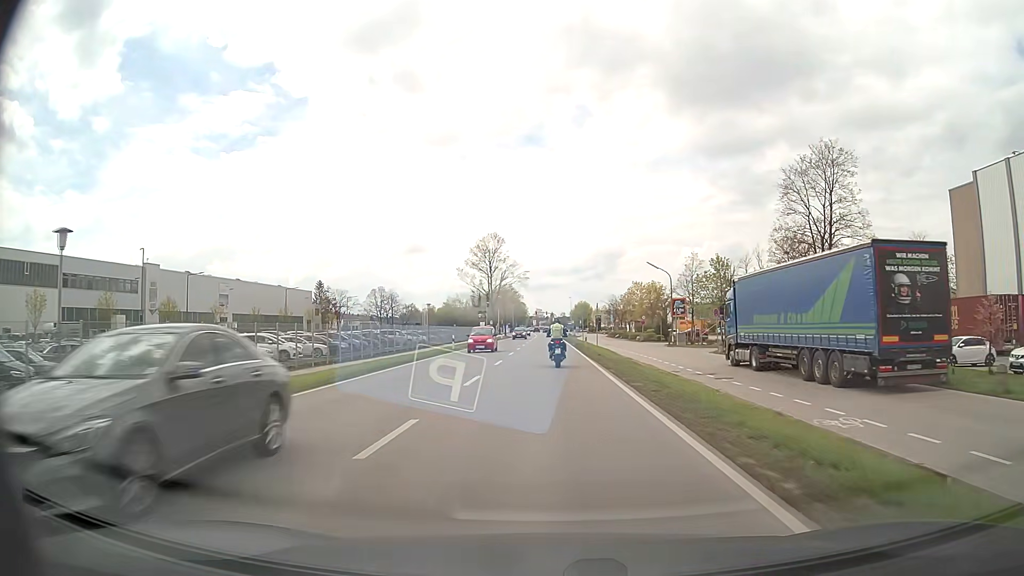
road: primary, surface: asphalt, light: Day
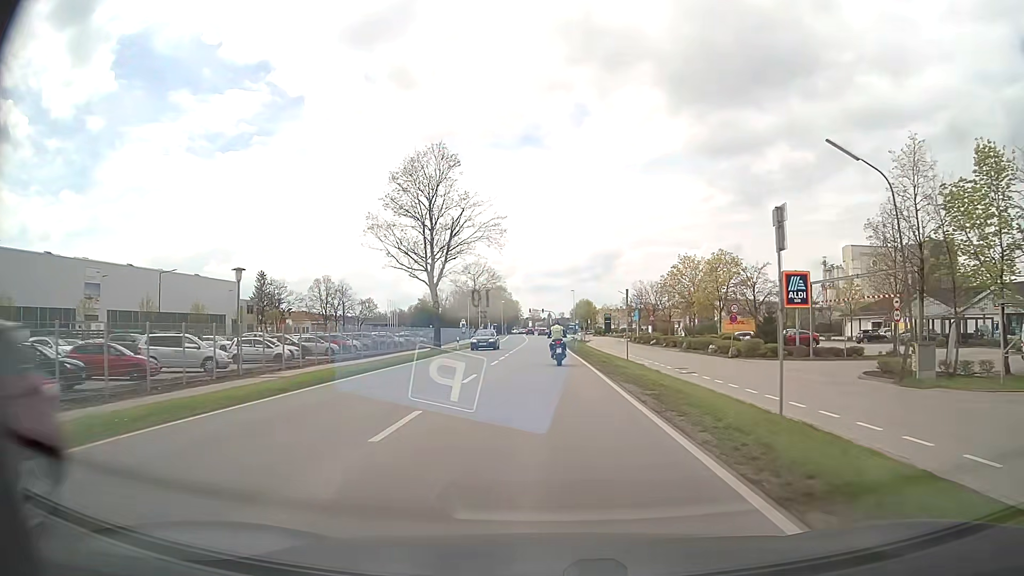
(-0.1, +44.0) m; 0°
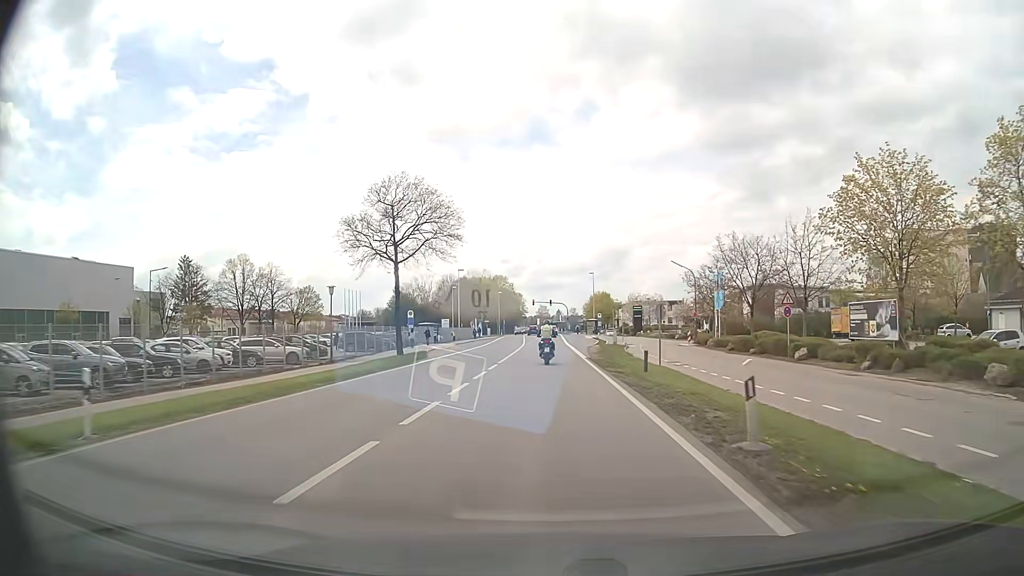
(-0.3, +43.7) m; -1°
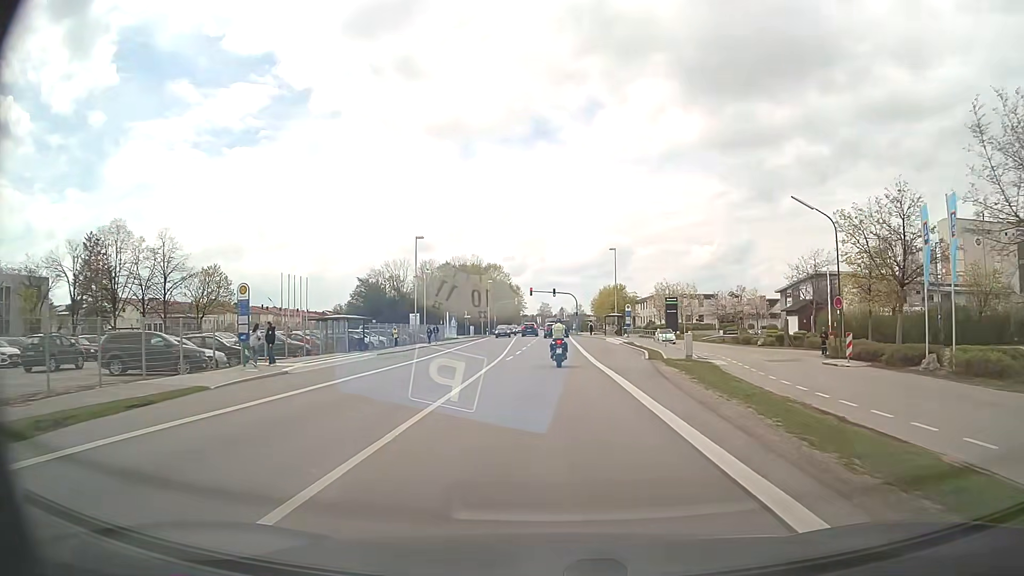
(-0.1, +33.2) m; 0°
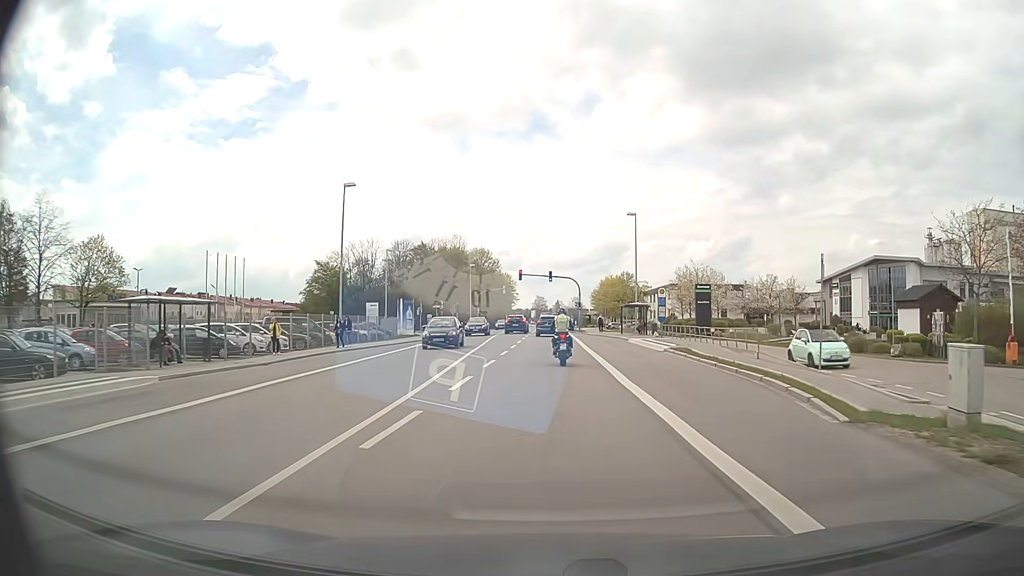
(0.0, +22.1) m; 0°
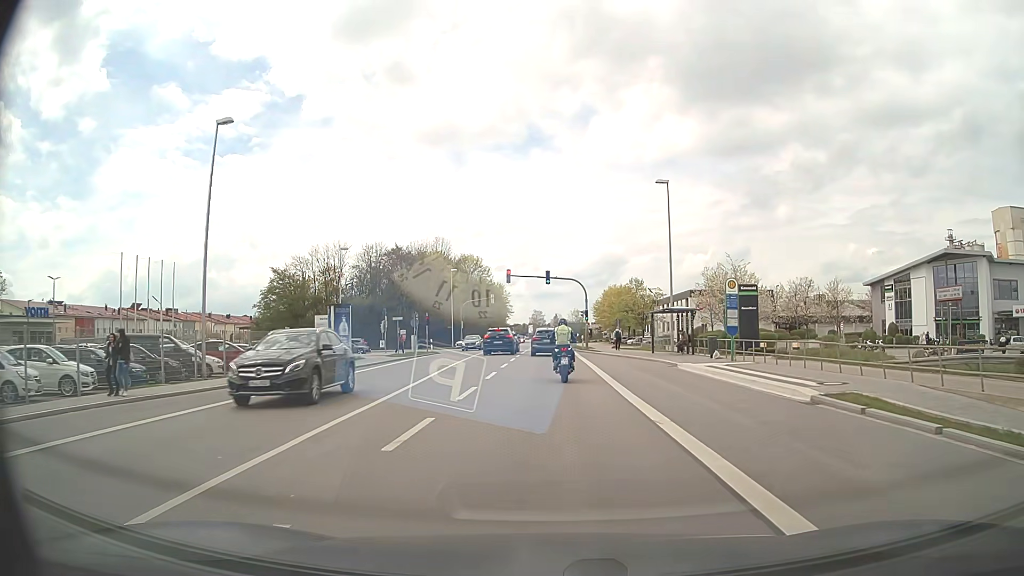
(+0.1, +17.3) m; +1°
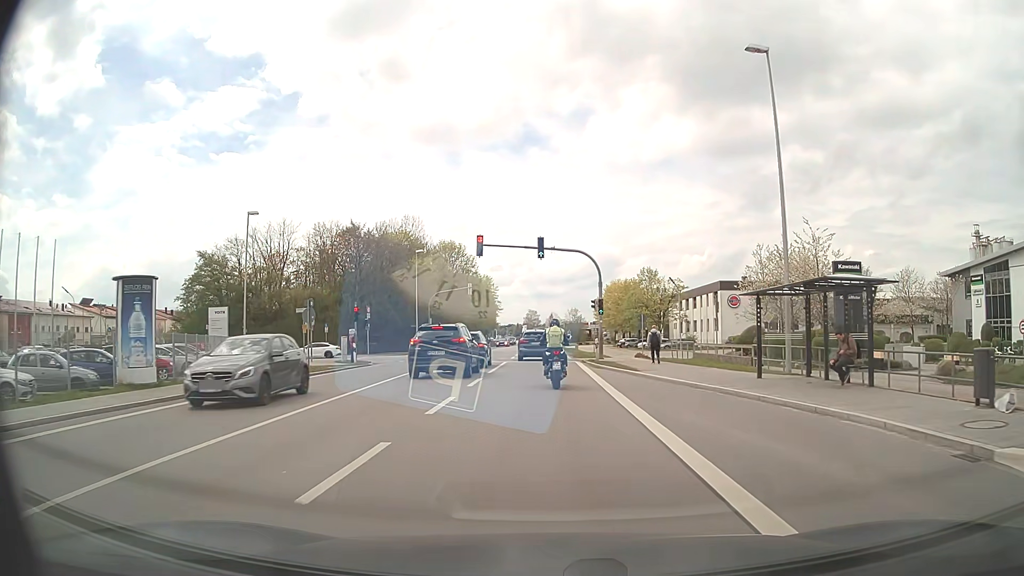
(0.0, +20.5) m; +1°
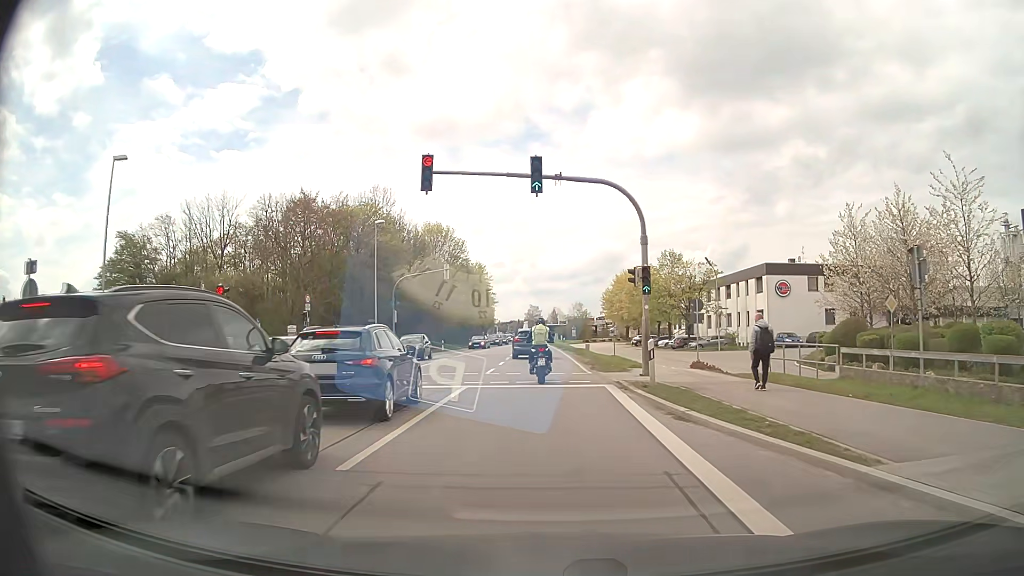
(-0.1, +16.8) m; -1°
(0, +10) (0, +20) (0, +30) (0, +40) (0, +50) (0, +60) (-1, +70) (-1, +80) (-1, +90) (-1, +100) m
